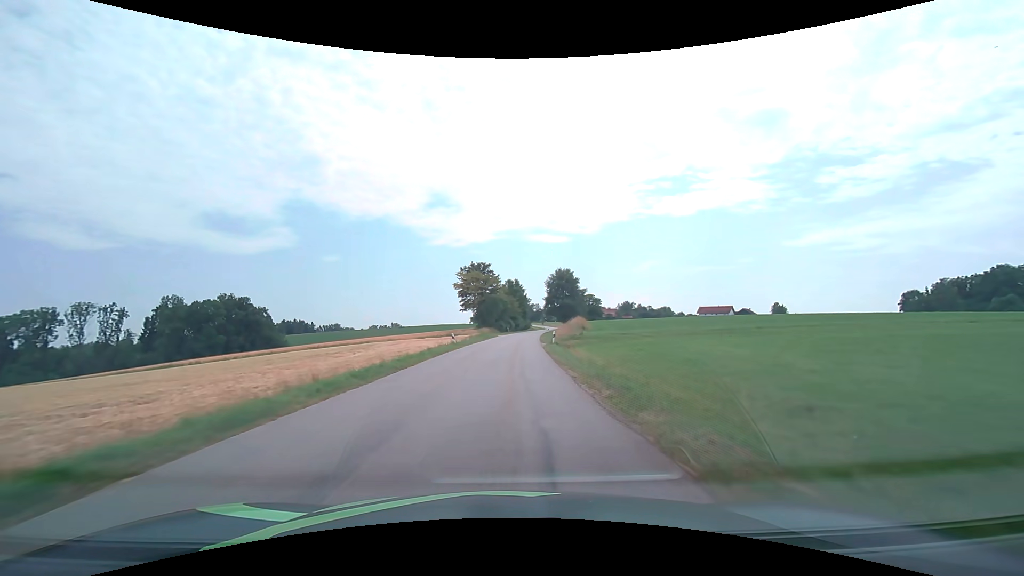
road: tertiary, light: Day
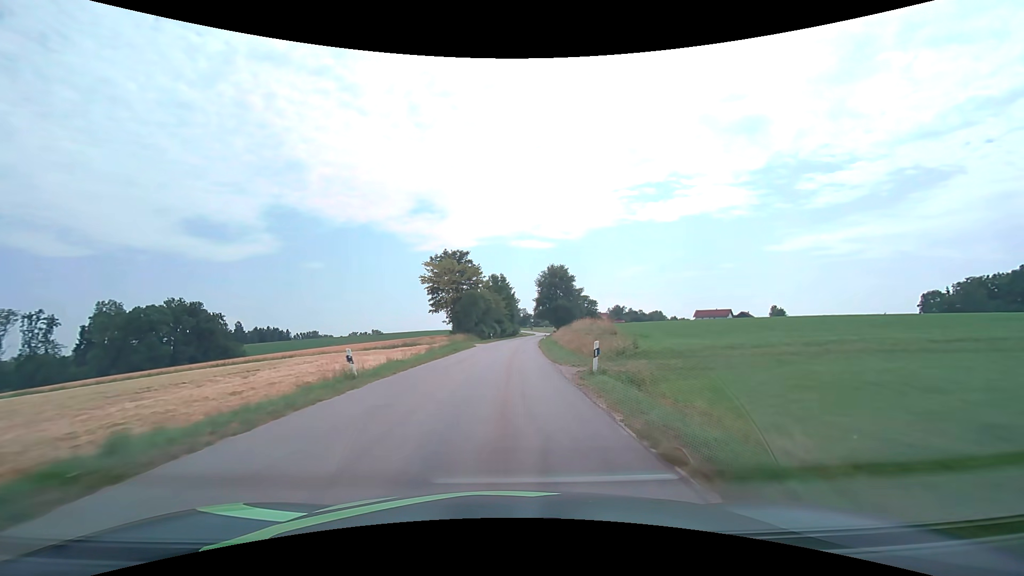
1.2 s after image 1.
(+0.3, +21.1) m; +2°
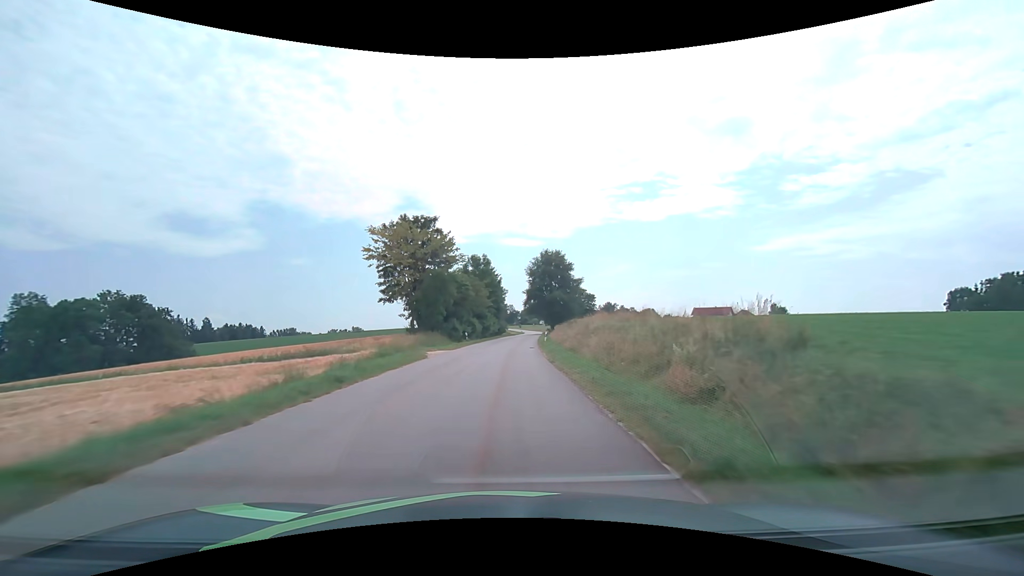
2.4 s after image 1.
(+0.3, +21.1) m; +2°
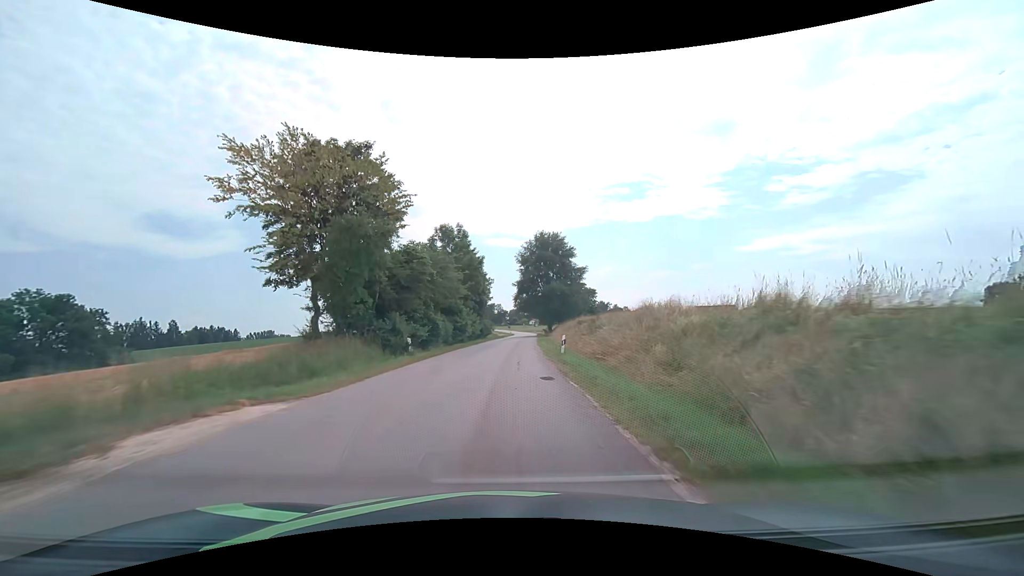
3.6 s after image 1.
(+0.3, +21.2) m; +2°
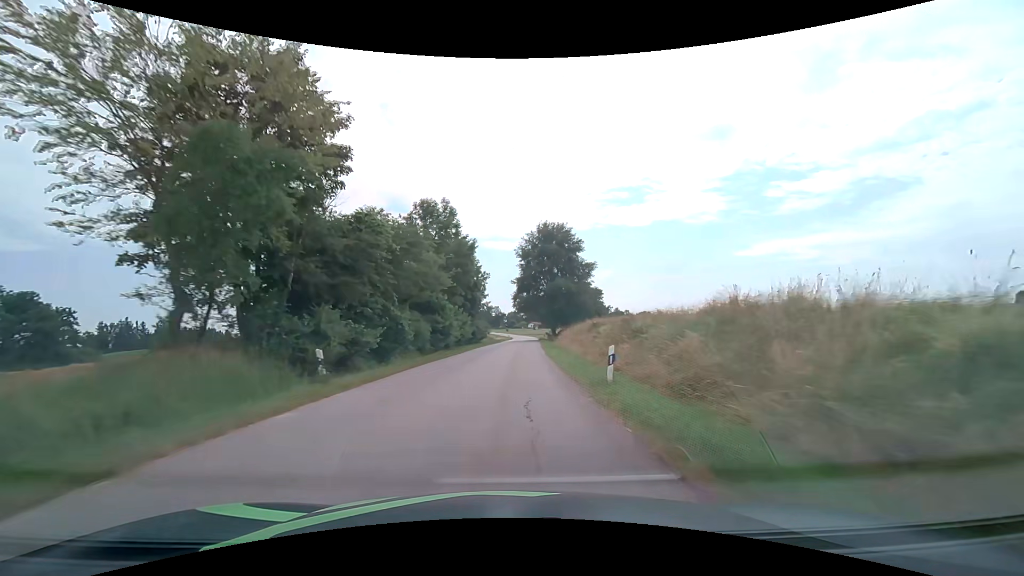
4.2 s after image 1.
(0.0, +10.6) m; 0°
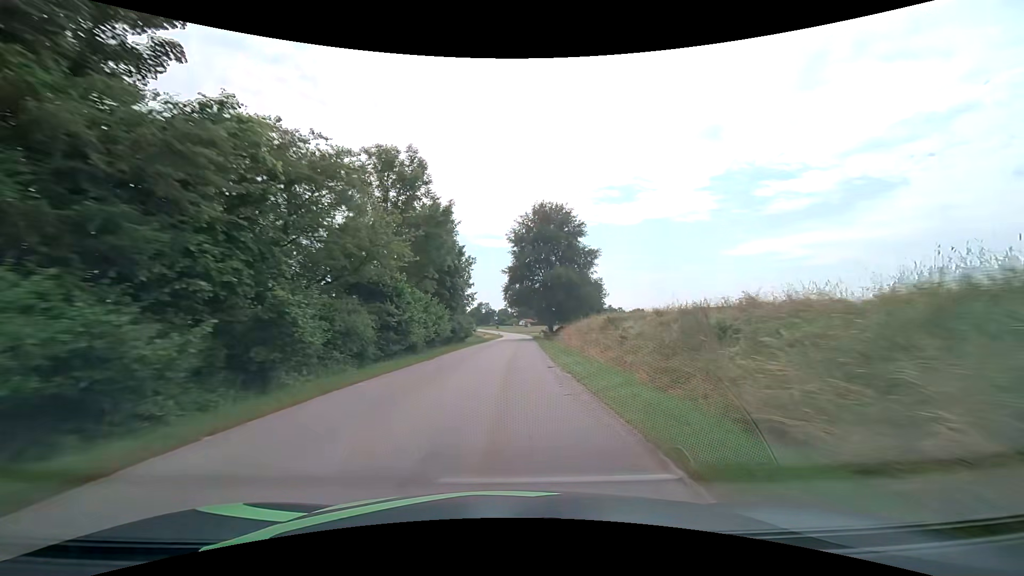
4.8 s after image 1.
(+0.1, +10.7) m; +1°
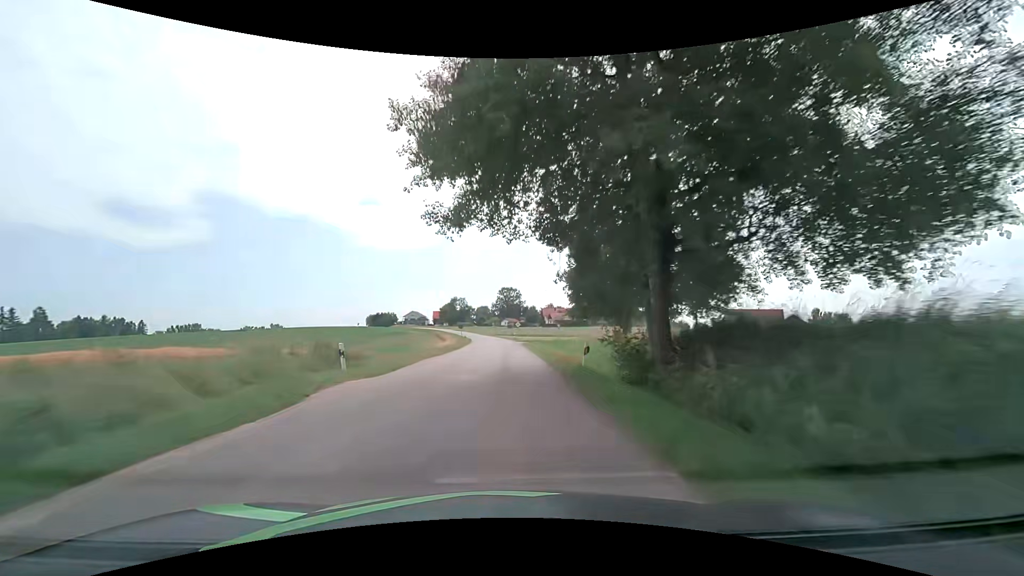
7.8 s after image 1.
(+1.5, +53.5) m; +2°
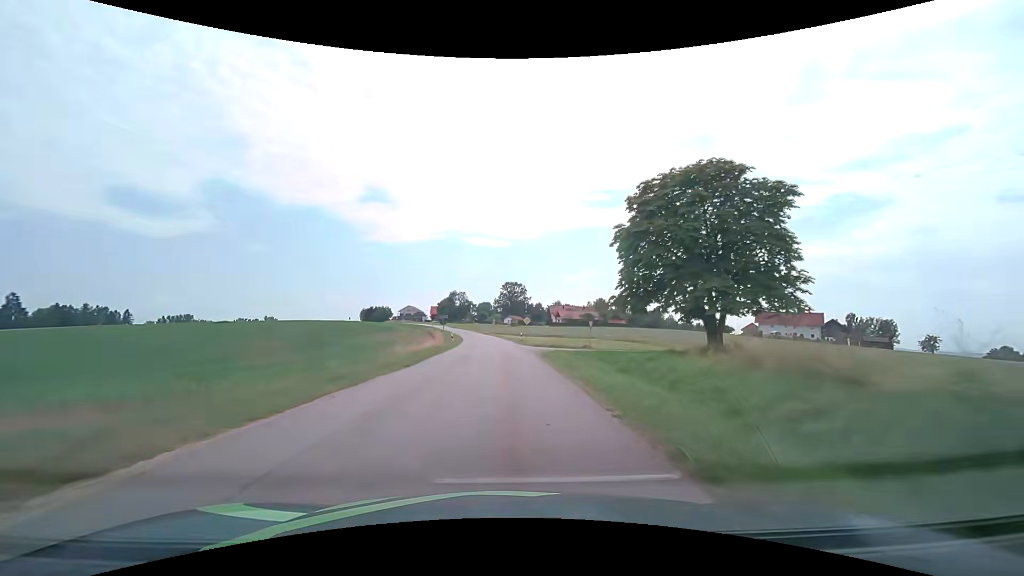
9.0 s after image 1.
(-0.1, +21.4) m; -1°
(0, +10) (0, +20) (0, +30) (0, +40) (-1, +50) (-1, +60) (-2, +70) (-3, +80) (-4, +90) (-6, +100) m
